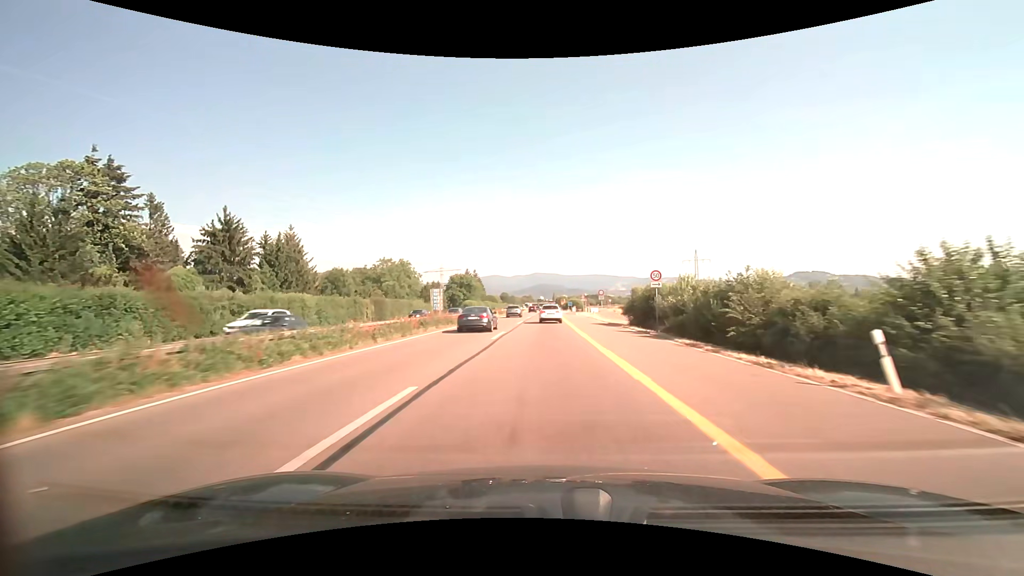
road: trunk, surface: asphalt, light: Day
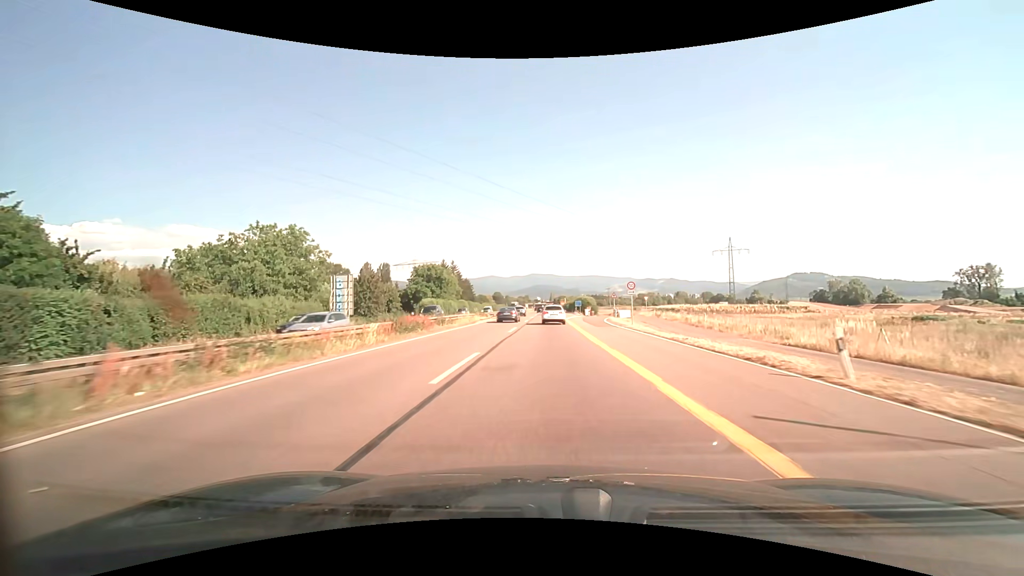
(0.0, +47.9) m; +1°
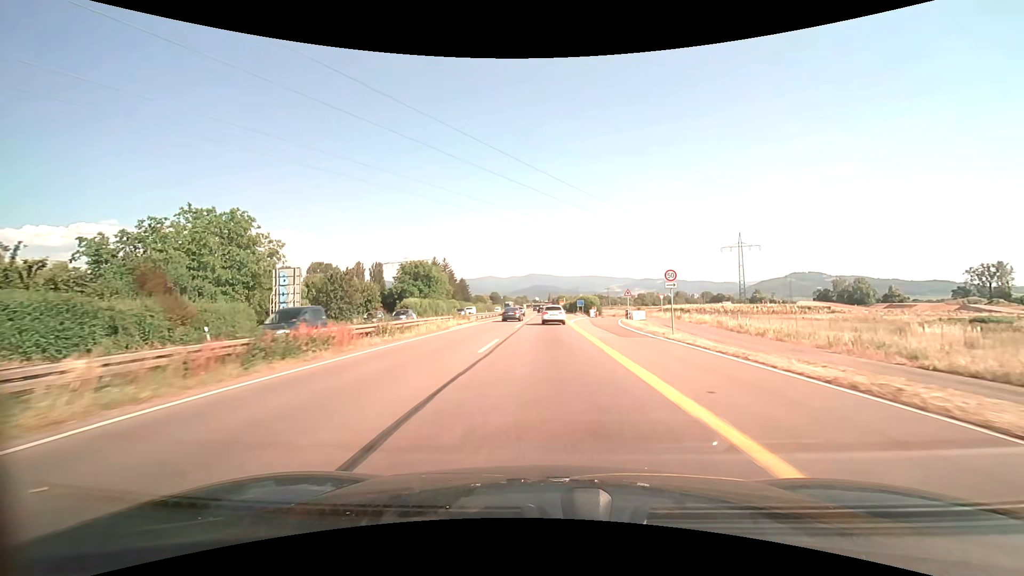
(0.0, +11.7) m; 0°
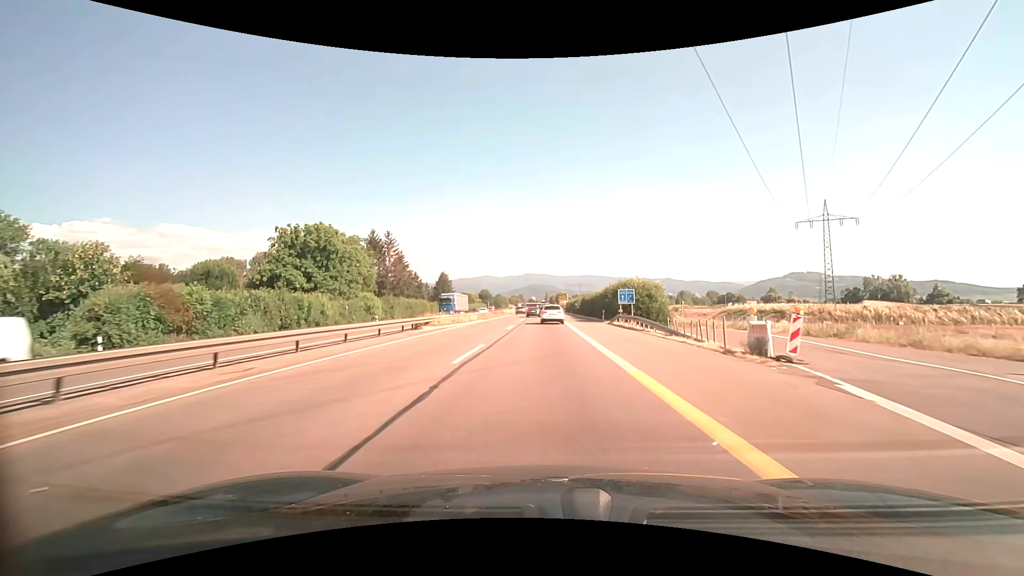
(+0.3, +57.3) m; +1°
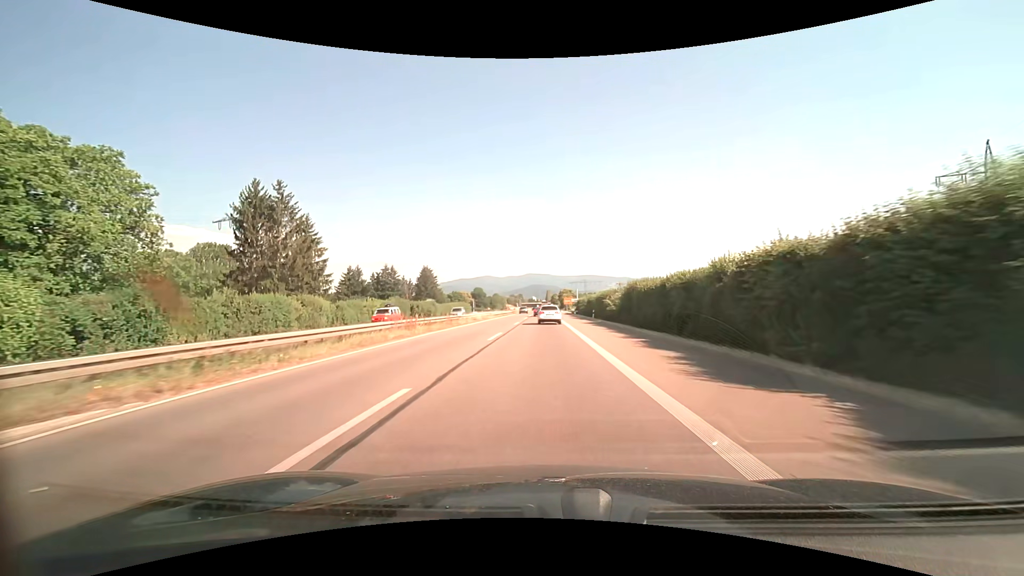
(-0.1, +45.5) m; 0°
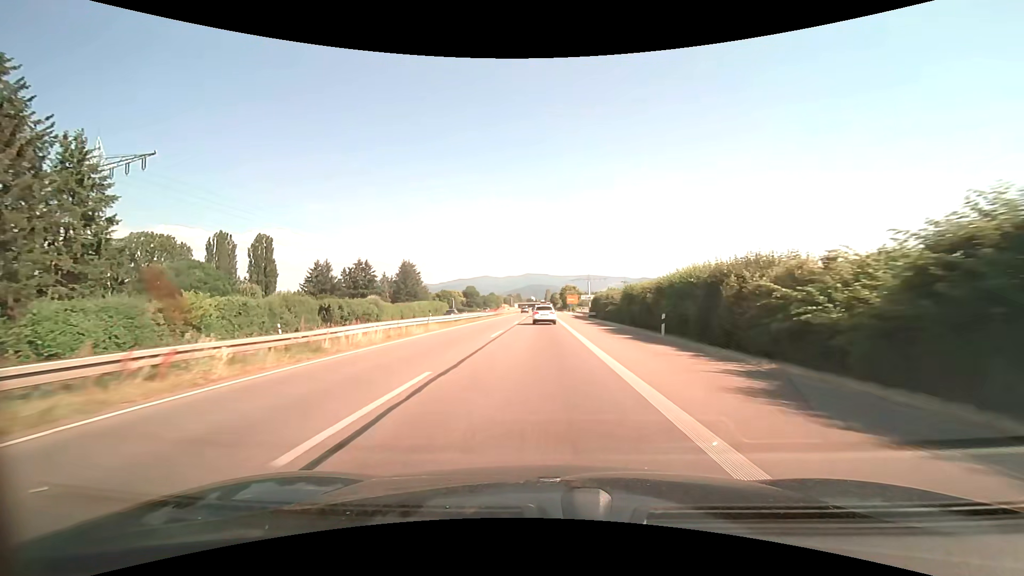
(0.0, +34.1) m; 0°
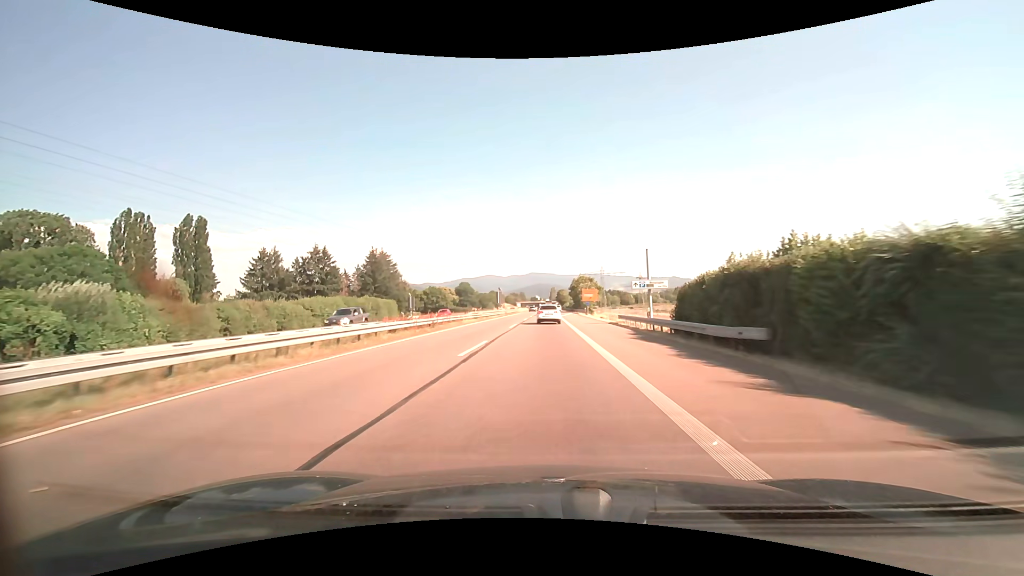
(-0.2, +45.1) m; -1°
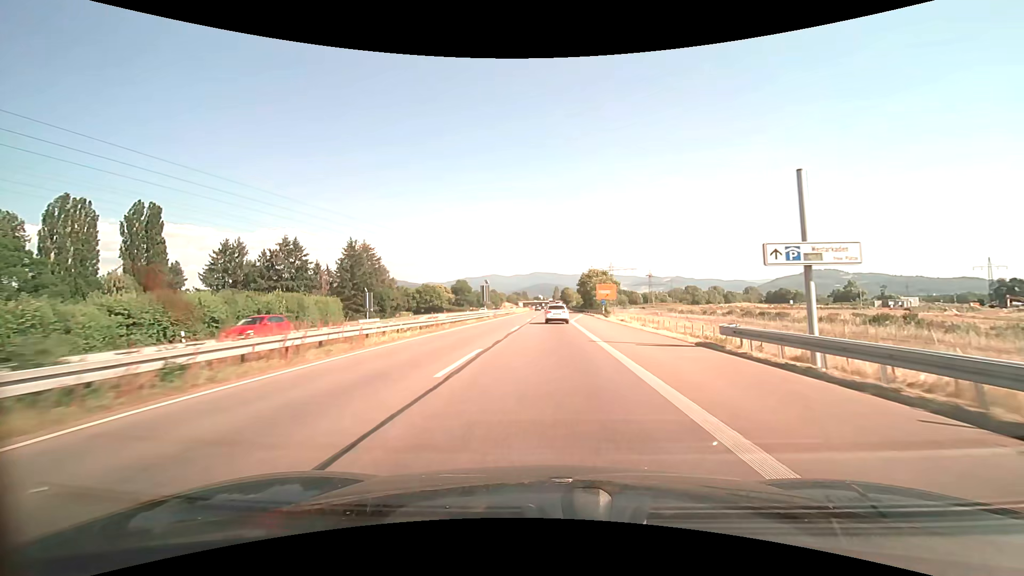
(0.0, +22.2) m; 0°
(0, +10) (0, +20) (0, +30) (0, +40) (0, +50) (0, +60) (+1, +70) (+1, +80) (+1, +90) (+1, +100) m
